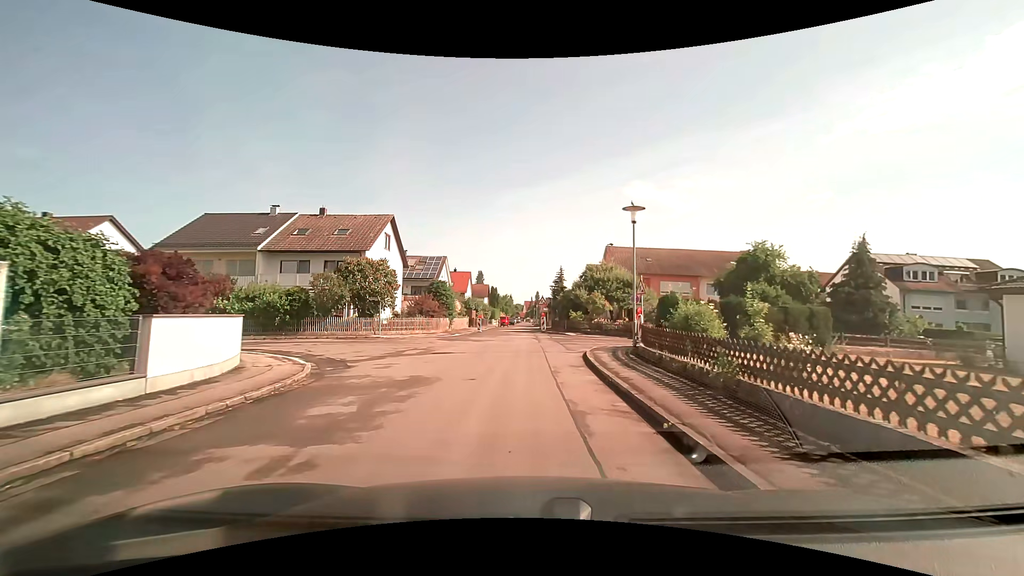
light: Day
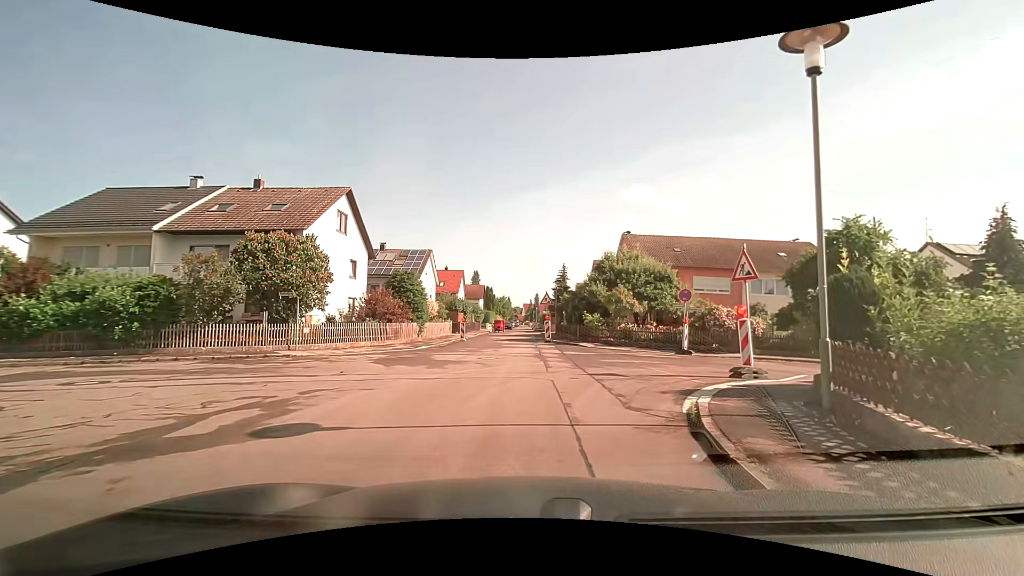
(0.0, +10.5) m; 0°
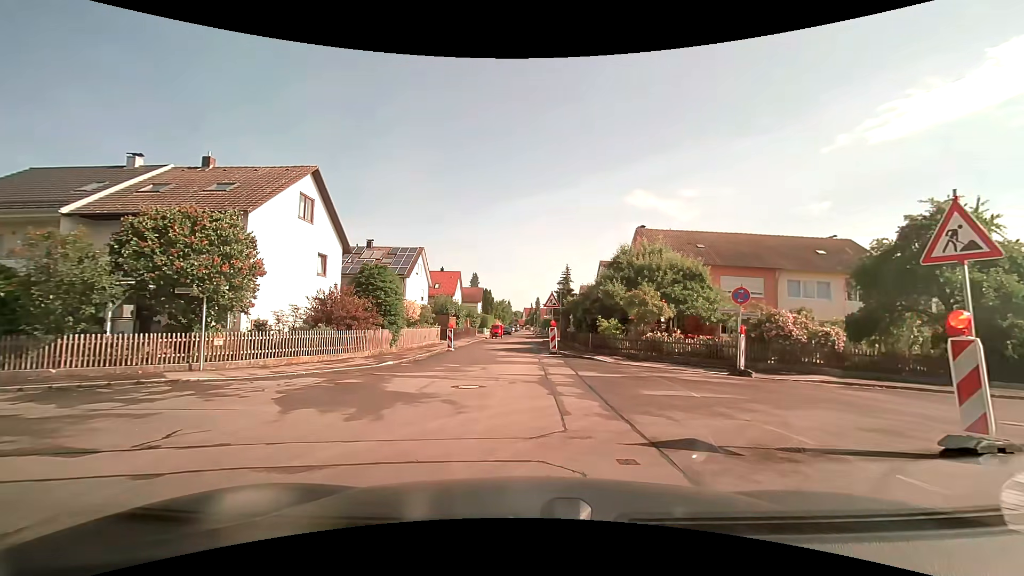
(0.0, +5.6) m; -1°
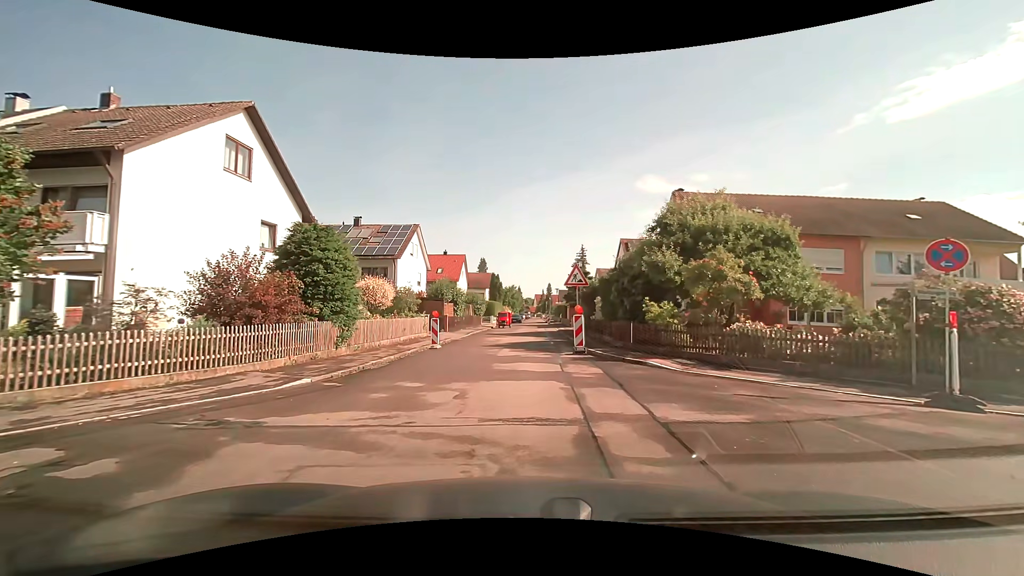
(0.0, +7.6) m; 0°
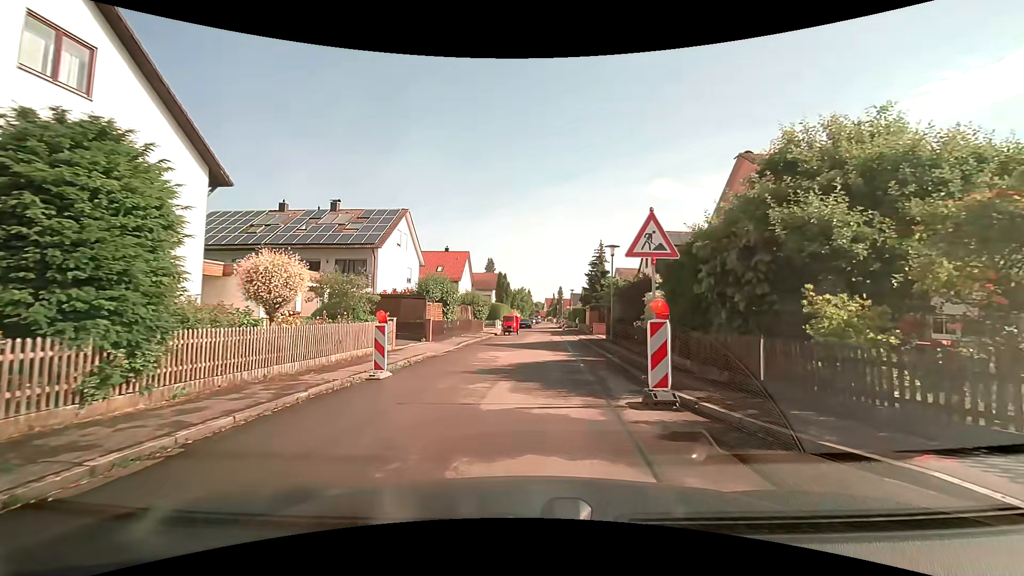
(-0.2, +9.0) m; -1°
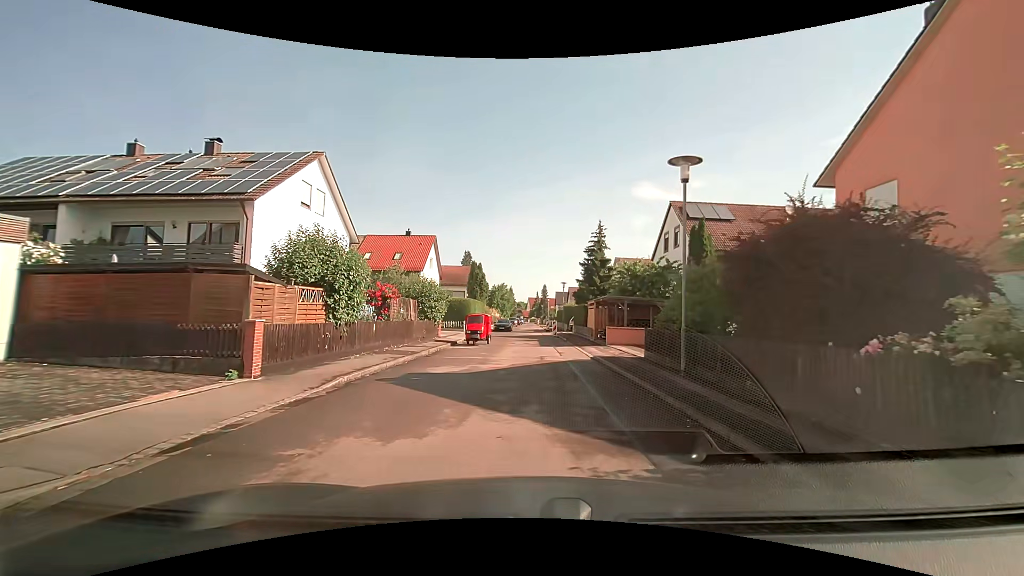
(+0.1, +14.2) m; 0°
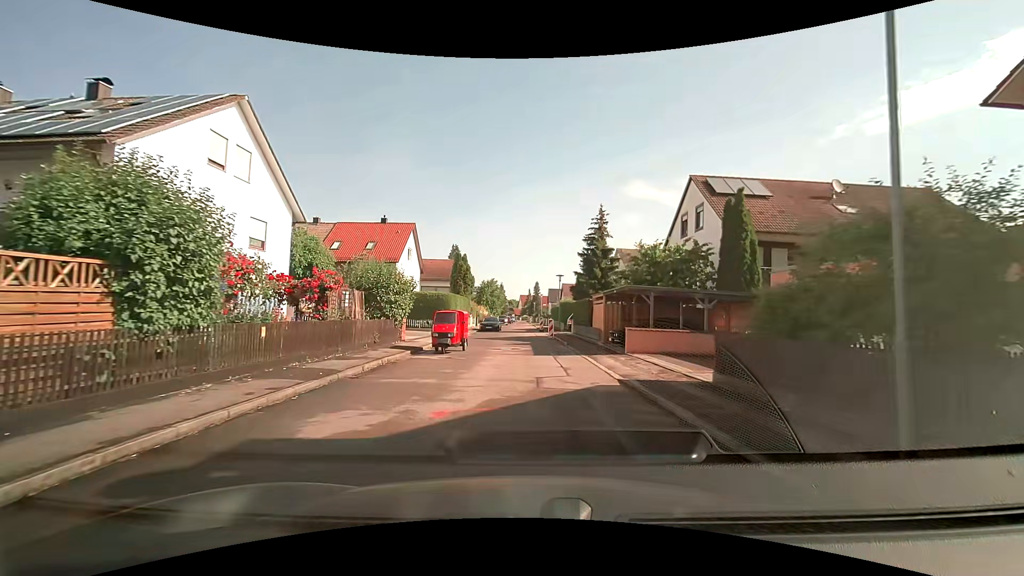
(+0.1, +6.8) m; +2°
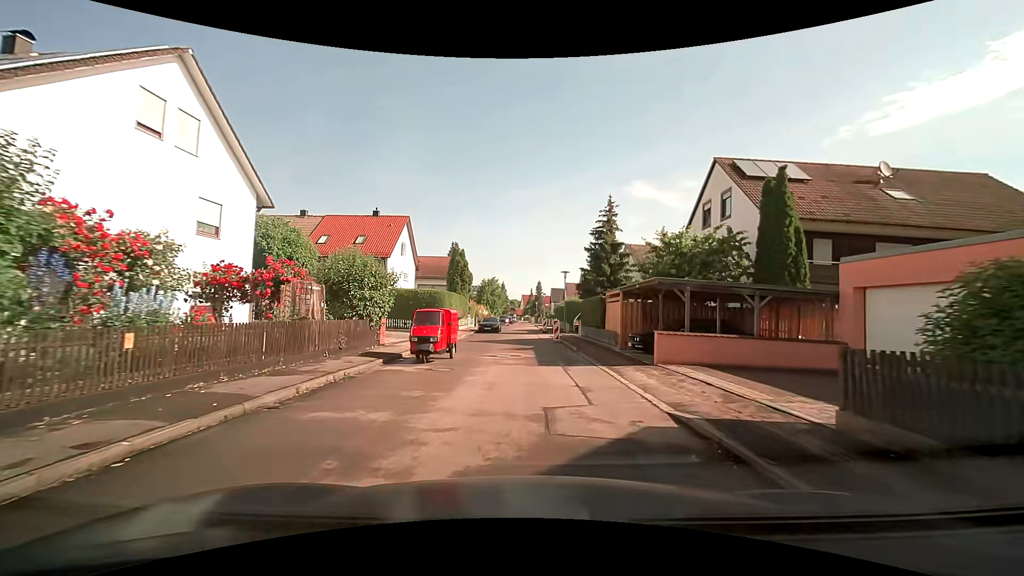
(0.0, +3.7) m; 0°
(0, +10) (0, +20) (-1, +30) (-1, +40) (-1, +50) (-1, +60) (-1, +70) (-1, +80) (-2, +90) (-2, +100) m
